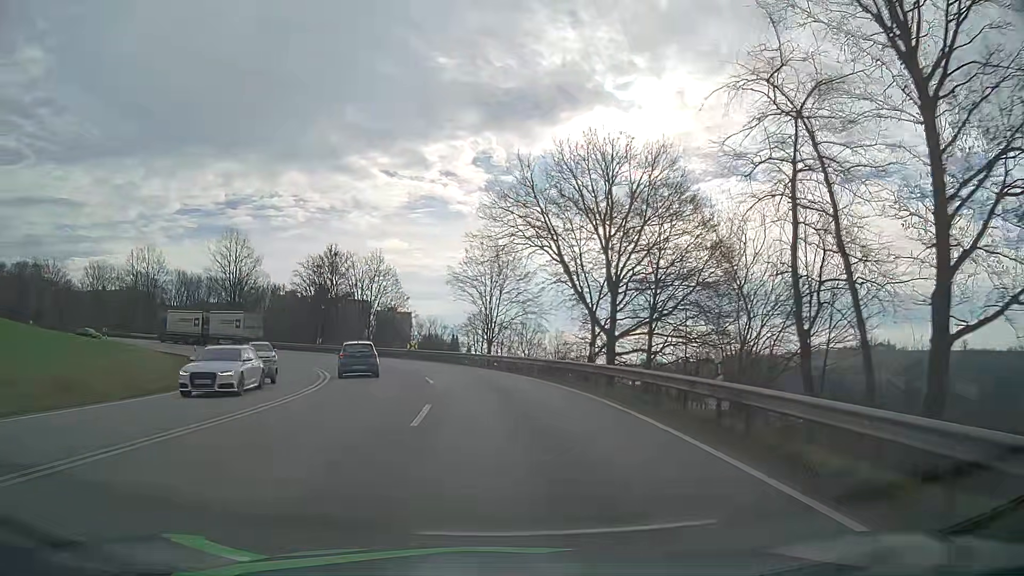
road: primary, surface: asphalt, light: Day
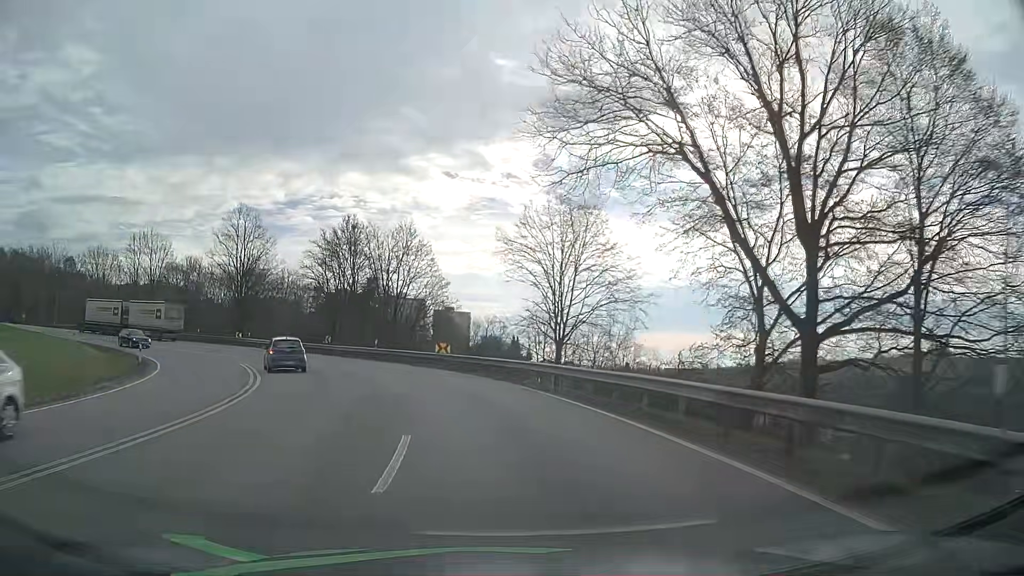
(-0.7, +17.0) m; -6°
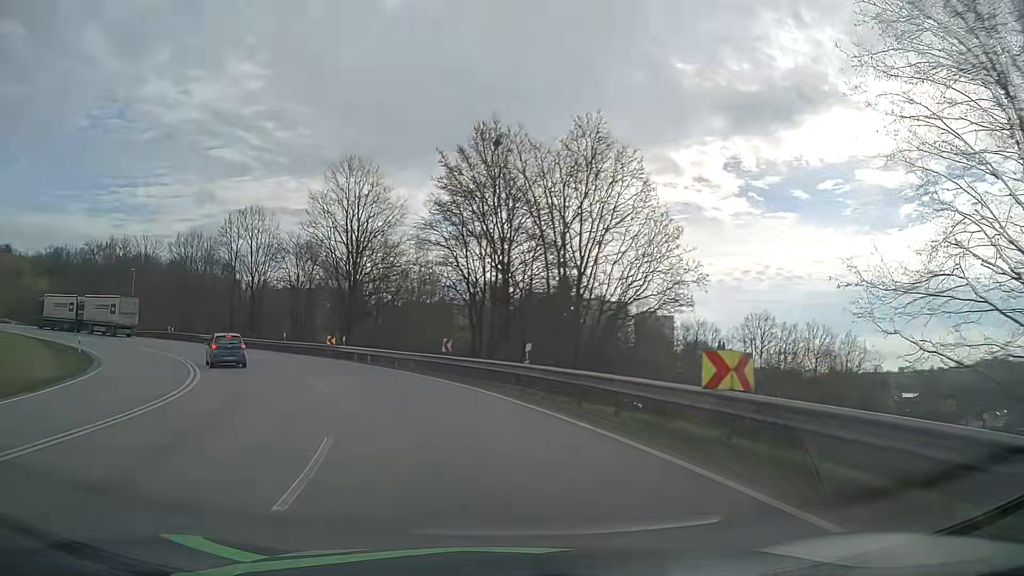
(-2.6, +24.6) m; -16°
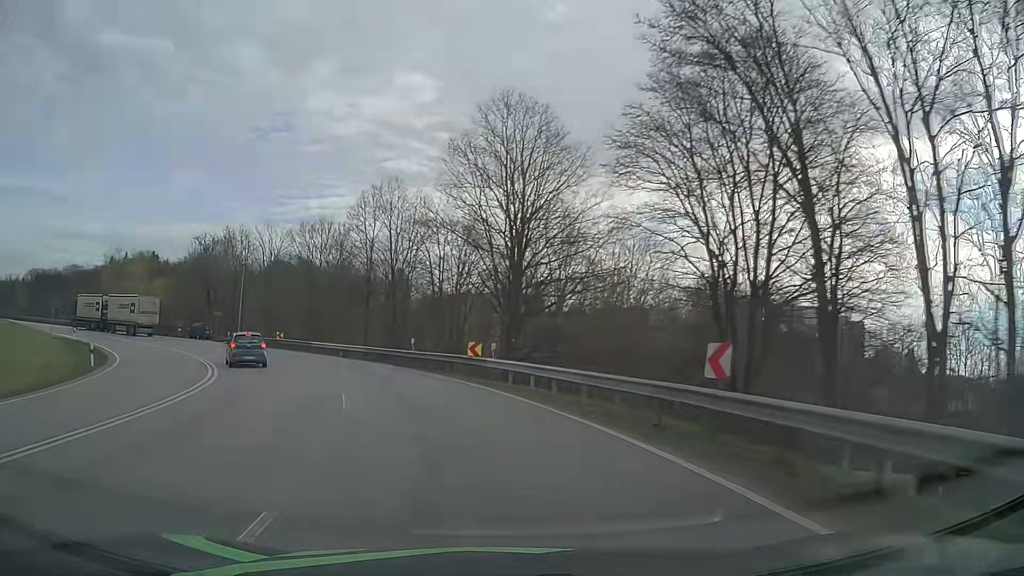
(-2.2, +16.1) m; -16°
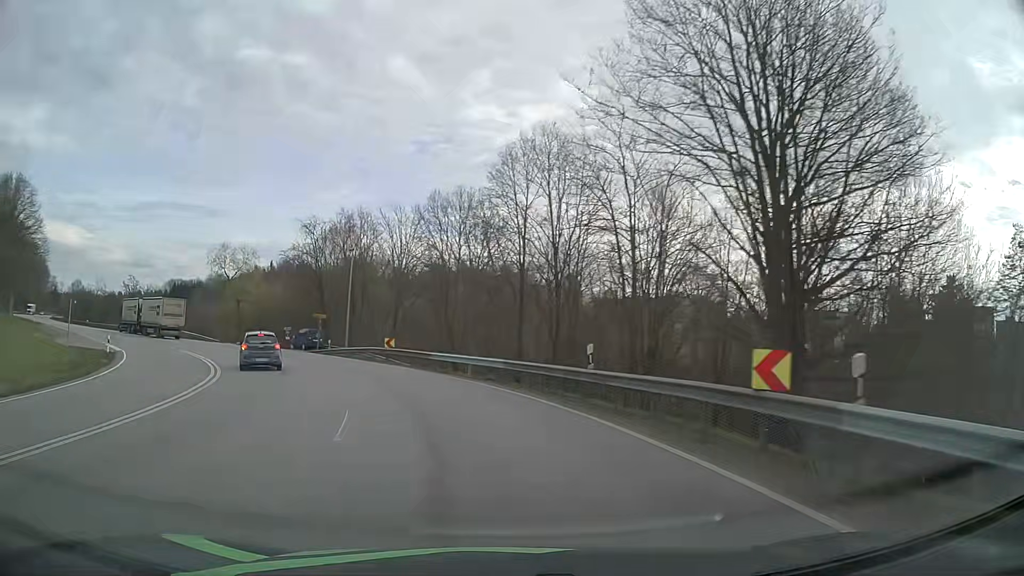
(-2.1, +16.3) m; -15°
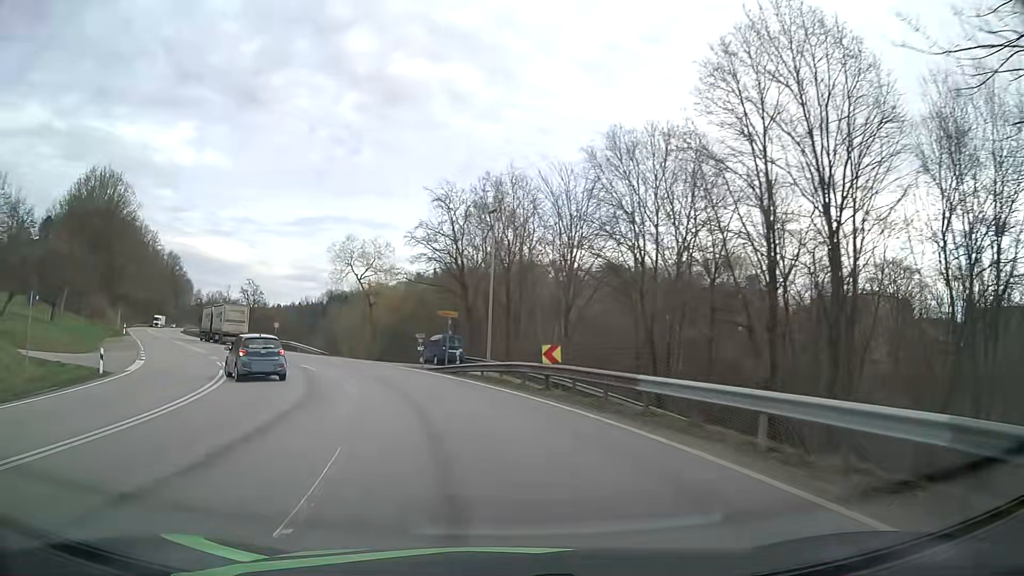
(-2.1, +16.6) m; -15°
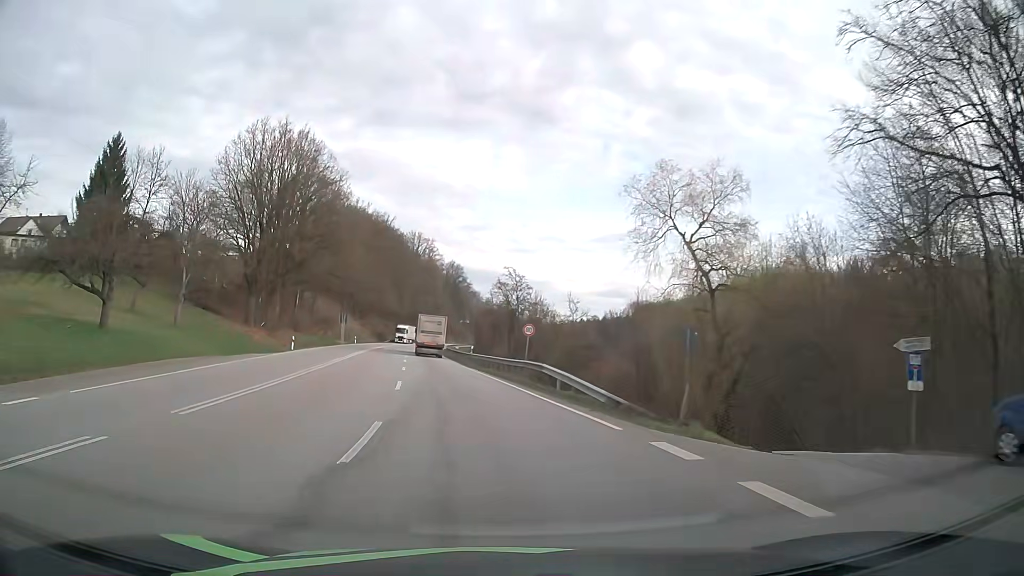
(-8.2, +32.2) m; -27°
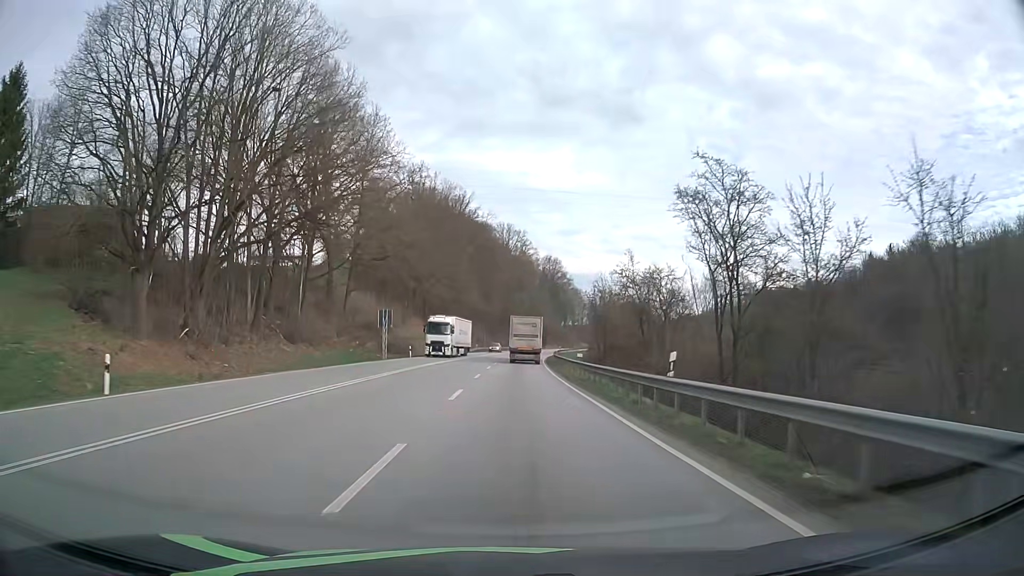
(-4.4, +38.2) m; -9°
(0, +10) (0, +20) (0, +30) (-1, +40) (-1, +50) (-1, +60) (-1, +70) (-1, +80) (-1, +90) (0, +100) m
